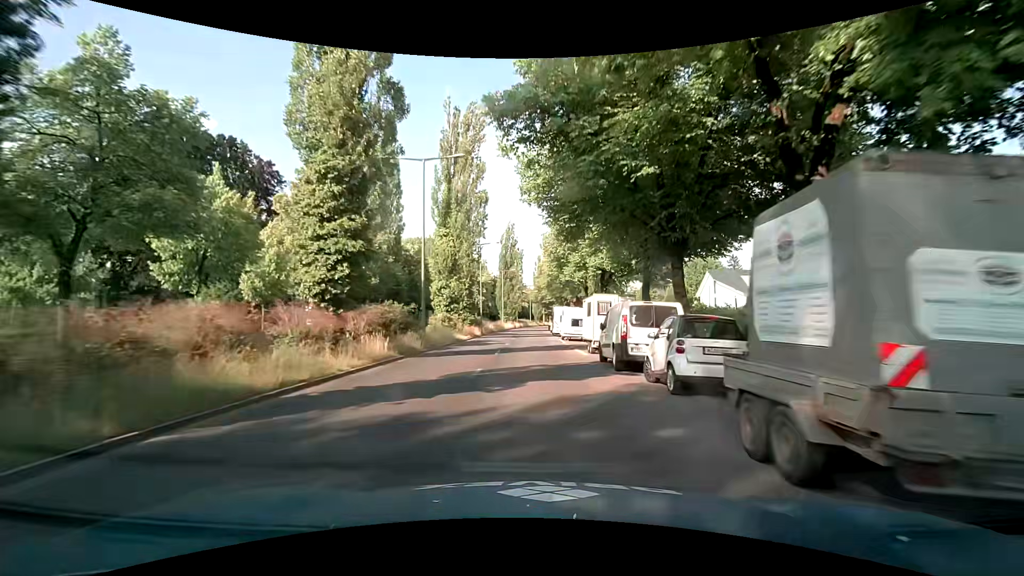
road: secondary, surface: asphalt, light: Day
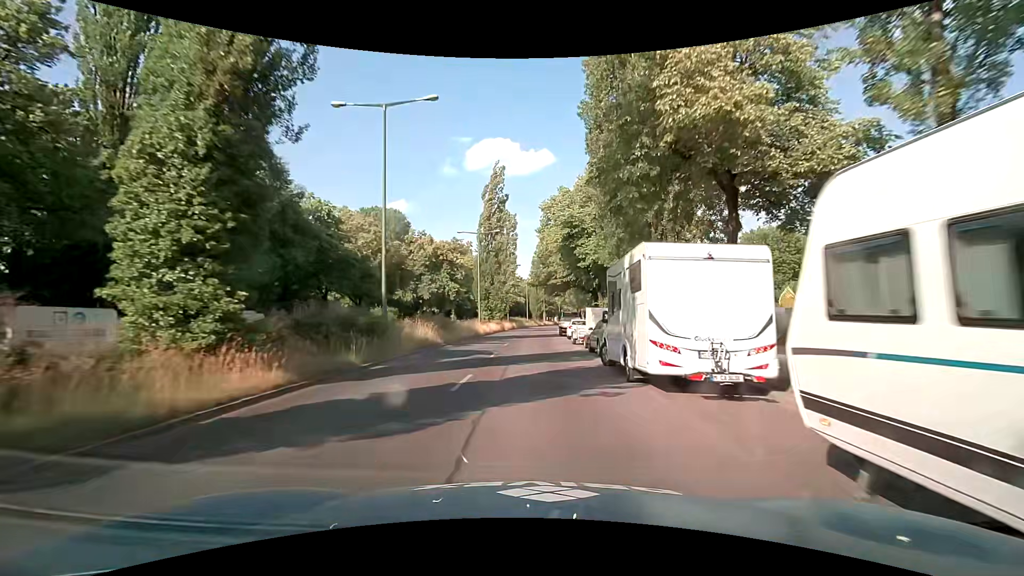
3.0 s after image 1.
(+0.3, +37.9) m; 0°
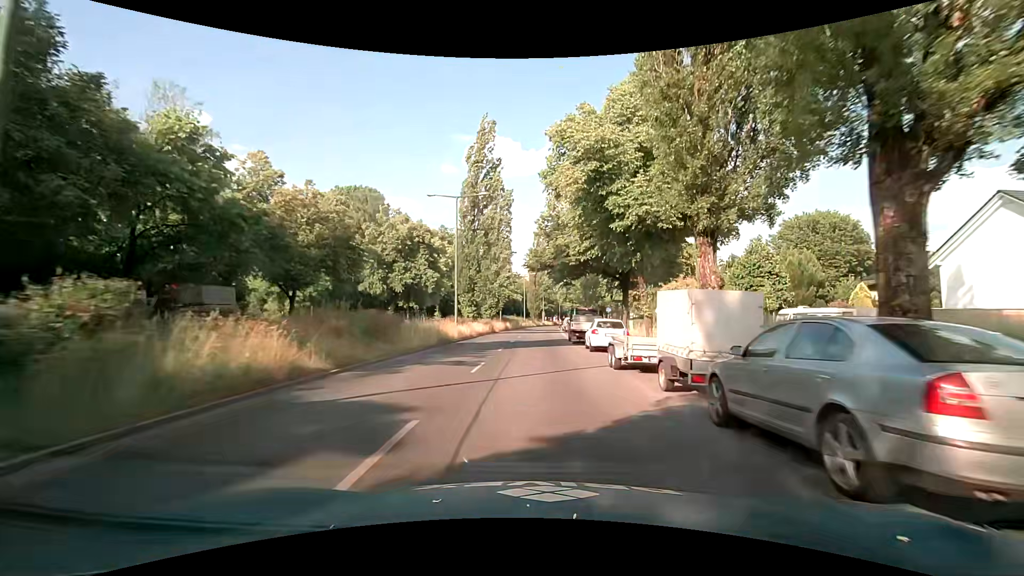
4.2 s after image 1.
(+0.1, +14.9) m; +1°
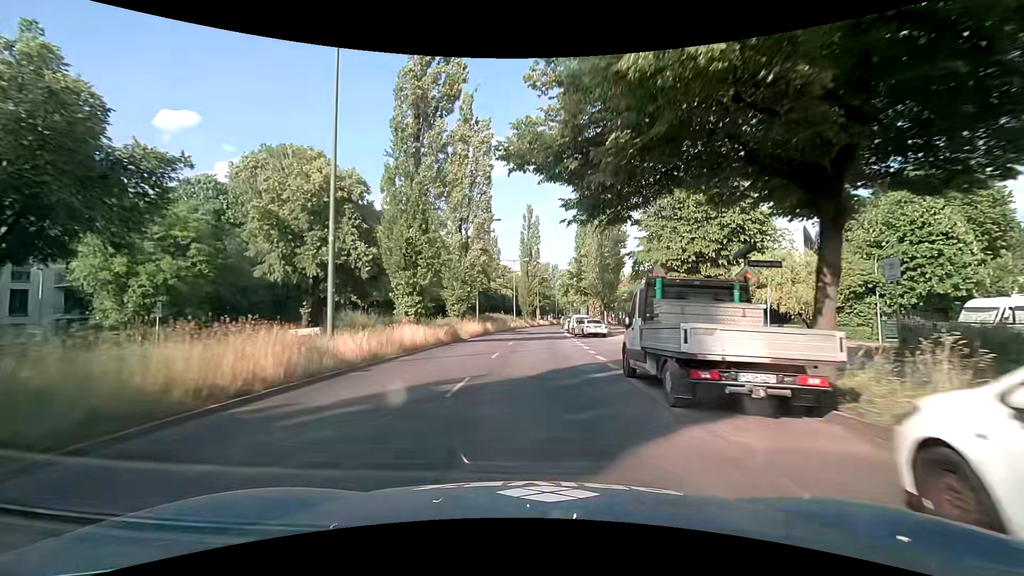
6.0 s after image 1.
(-0.2, +22.0) m; 0°
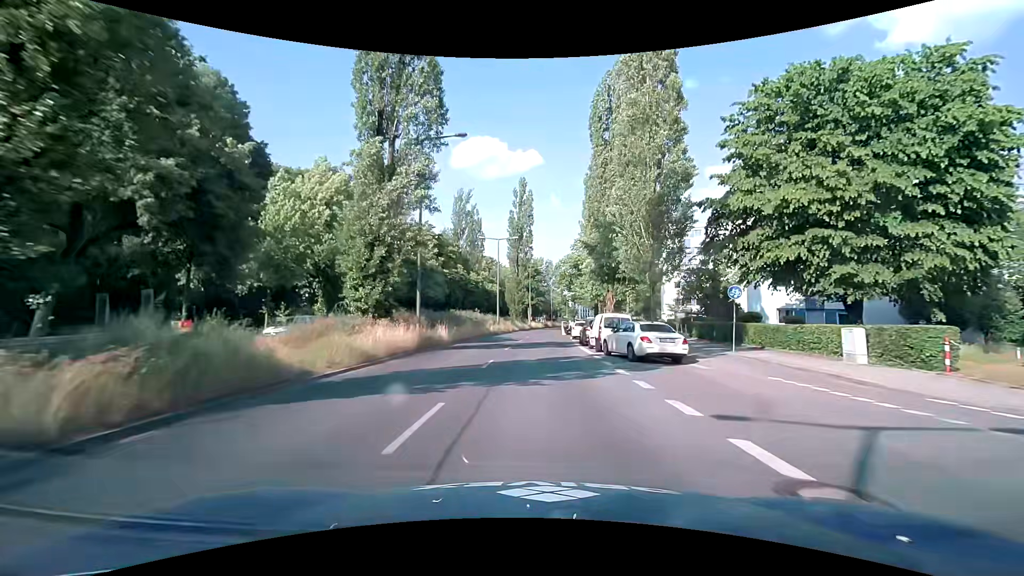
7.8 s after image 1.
(+0.2, +21.6) m; +1°
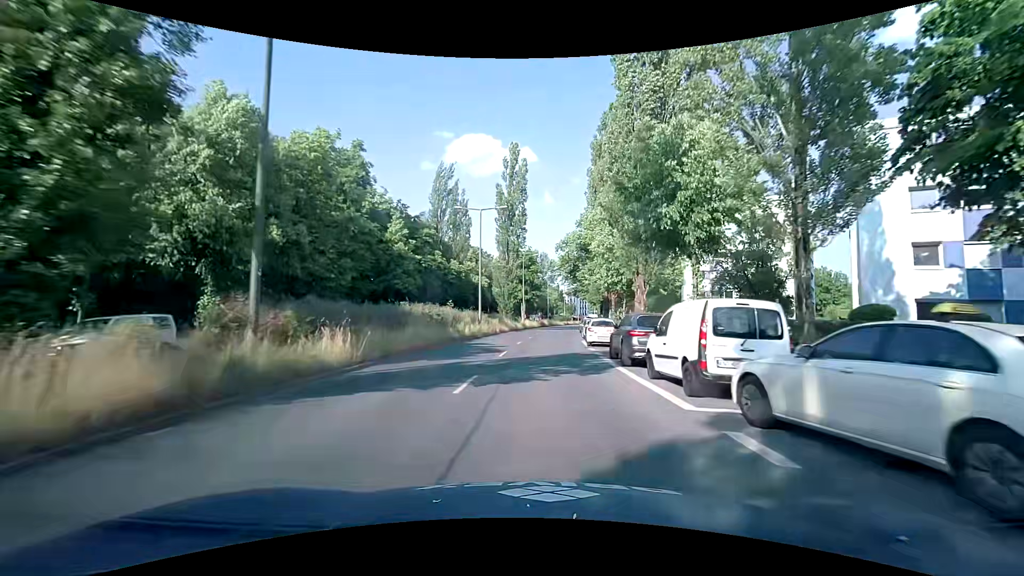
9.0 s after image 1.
(+0.2, +14.2) m; +1°
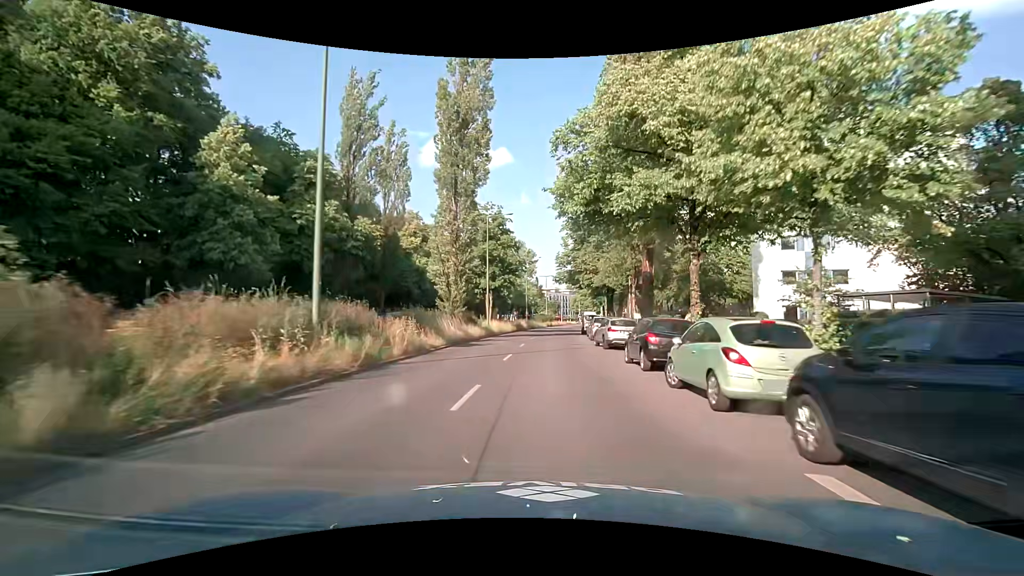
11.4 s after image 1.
(+0.4, +28.7) m; +1°
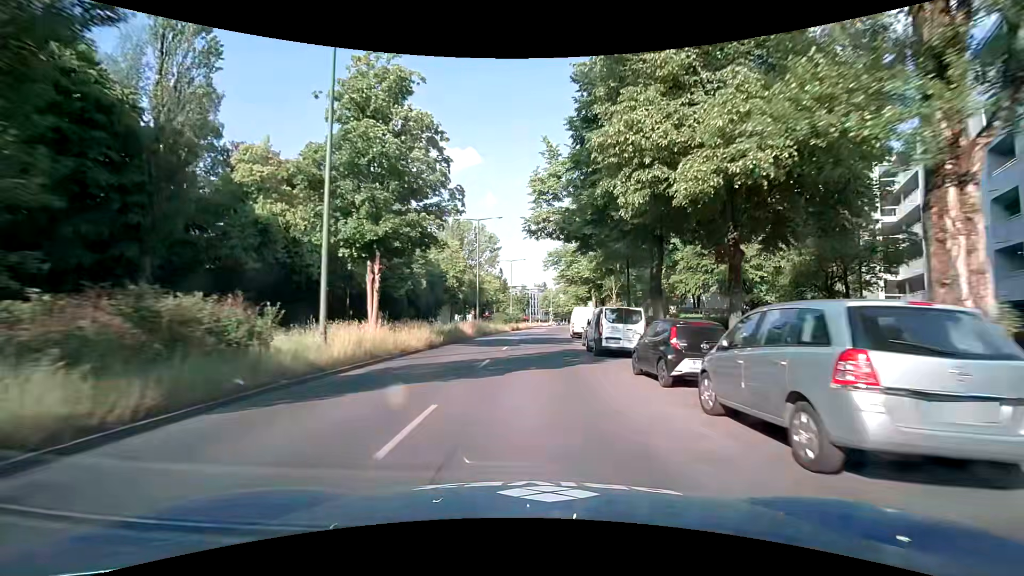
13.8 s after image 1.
(+1.5, +29.6) m; +5°
(0, +10) (0, +20) (0, +30) (+1, +40) (+1, +50) (+2, +60) (+3, +70) (+4, +80) (+5, +90) (+8, +99) m
